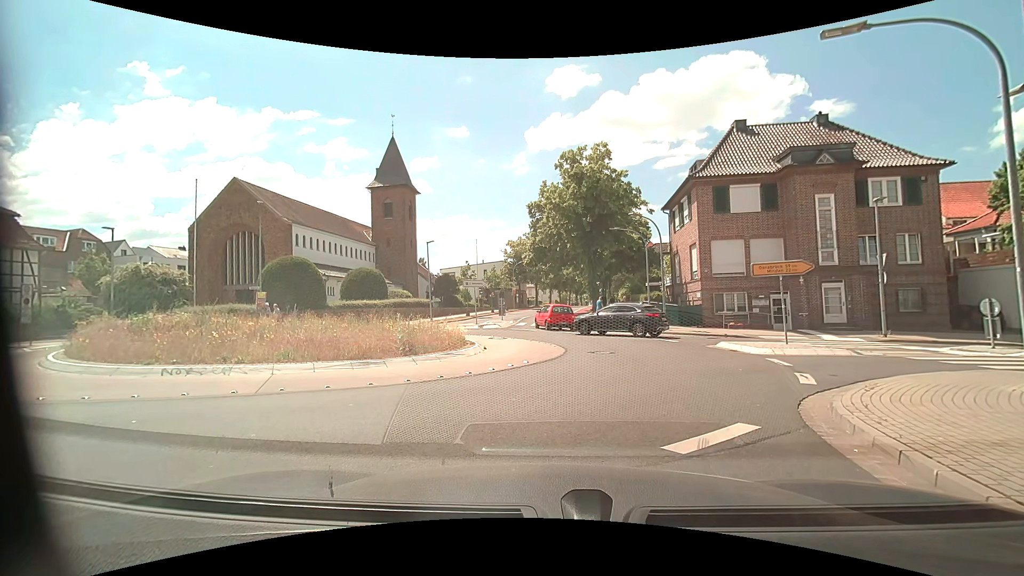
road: unclassified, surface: asphalt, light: Day
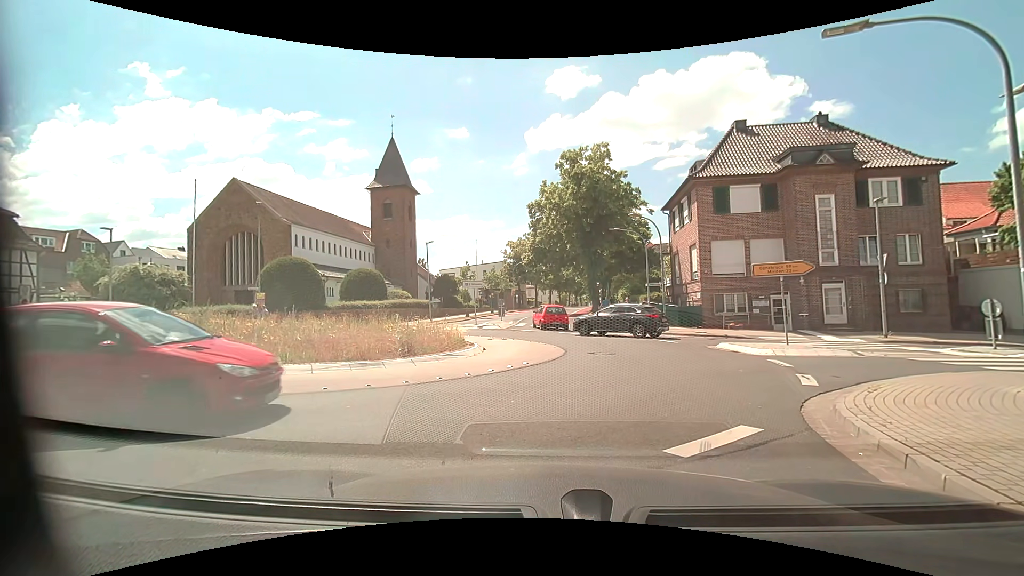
(0.0, +0.1) m; 0°
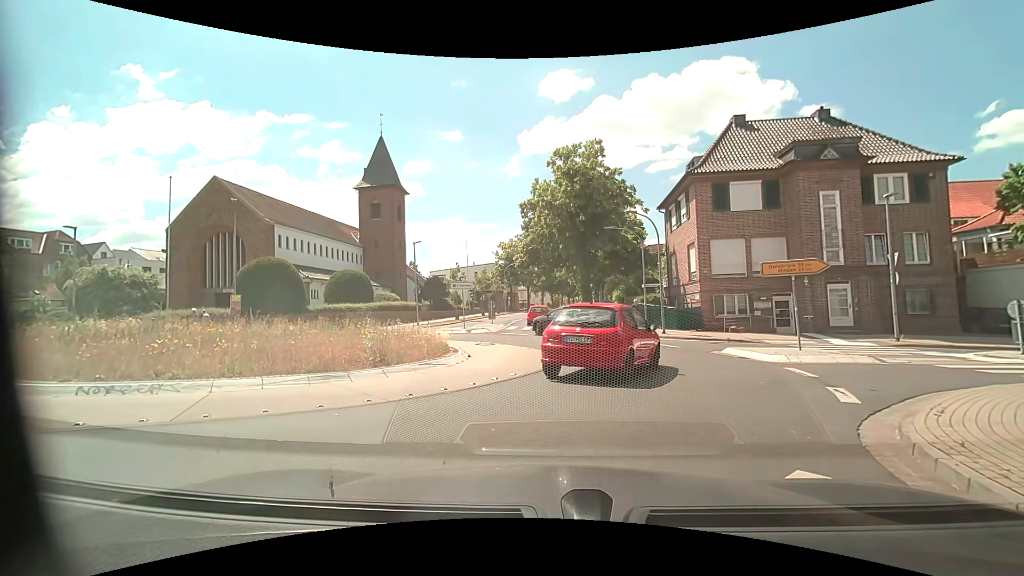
(0.0, +1.6) m; 0°
